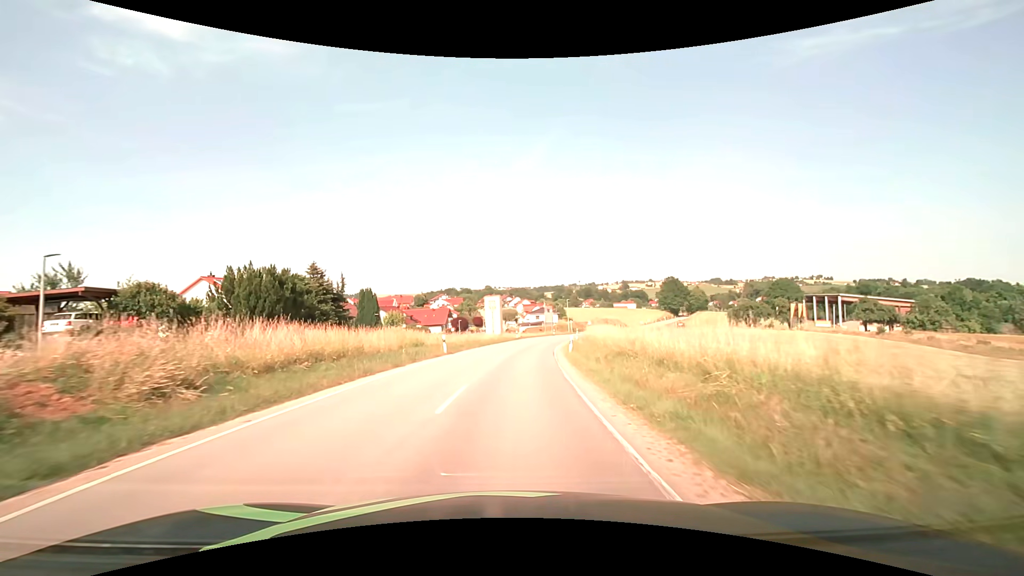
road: secondary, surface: asphalt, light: Day
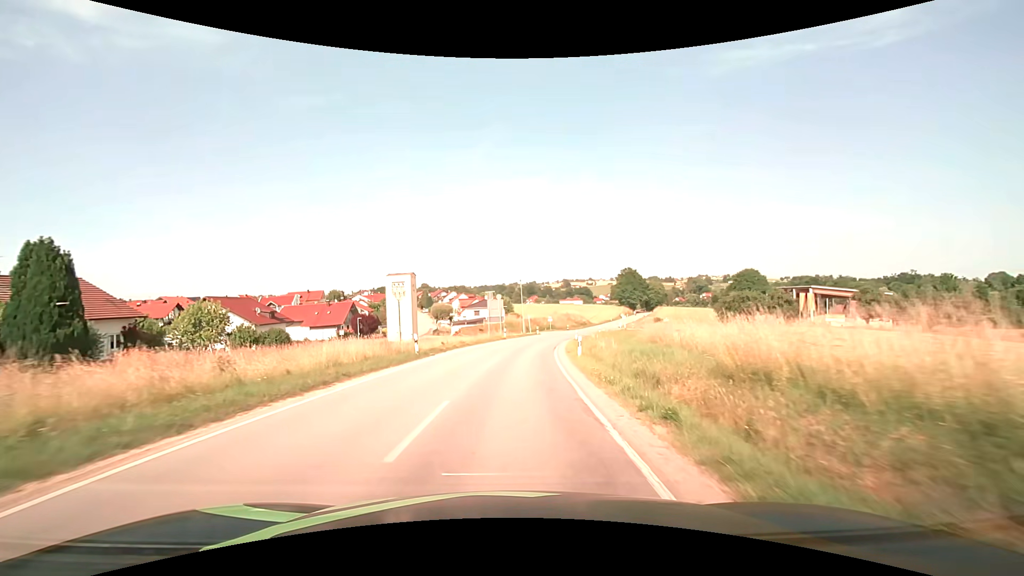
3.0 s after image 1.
(+2.5, +39.7) m; +7°
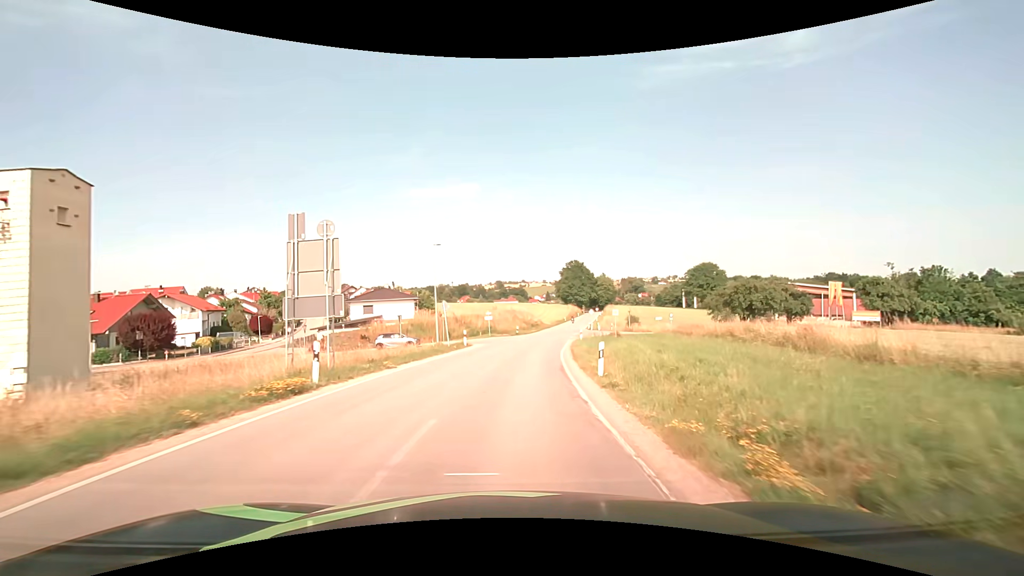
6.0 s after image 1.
(+2.4, +38.9) m; +8°
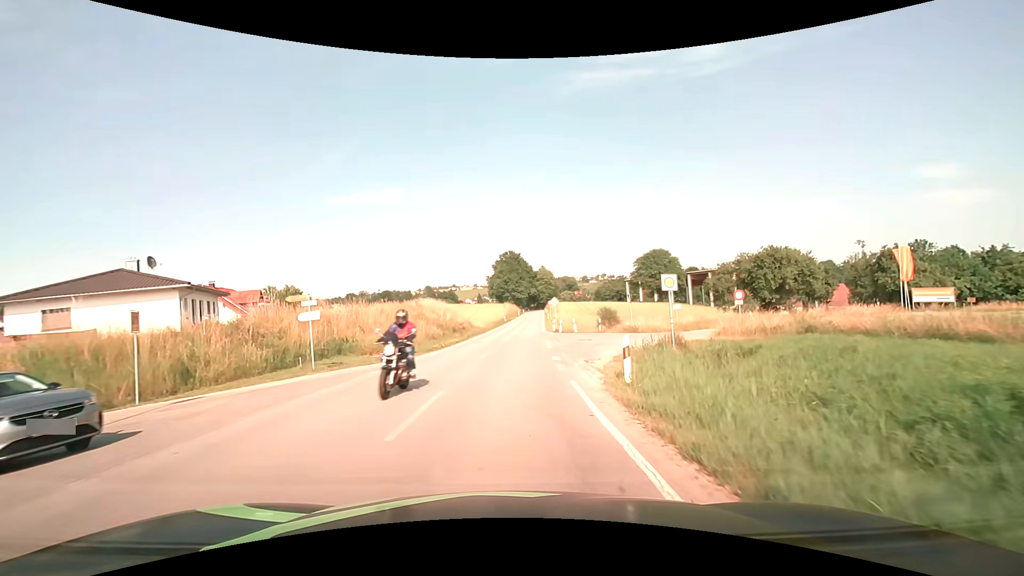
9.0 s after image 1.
(+2.5, +33.7) m; +8°
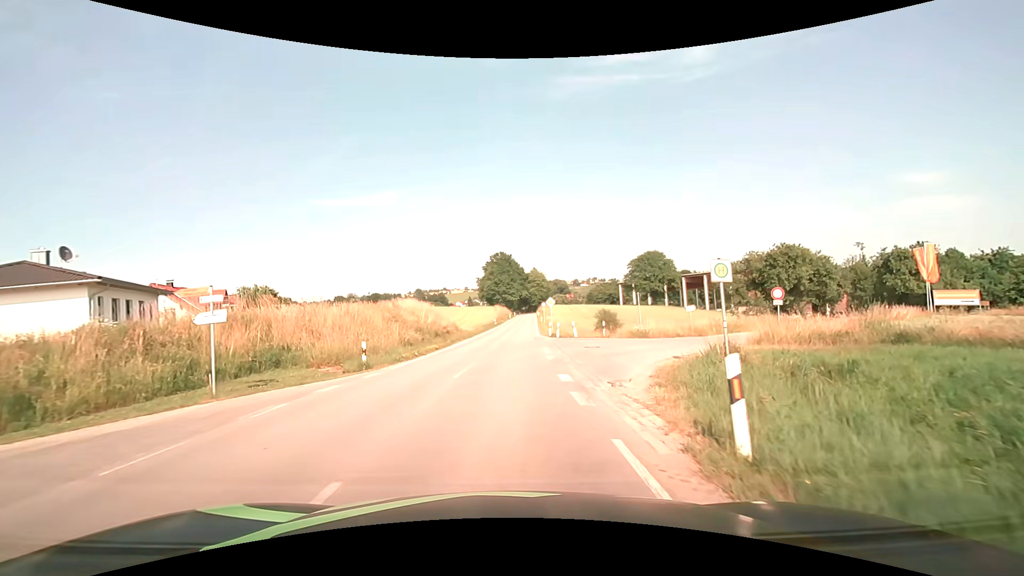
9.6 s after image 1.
(0.0, +5.3) m; +1°
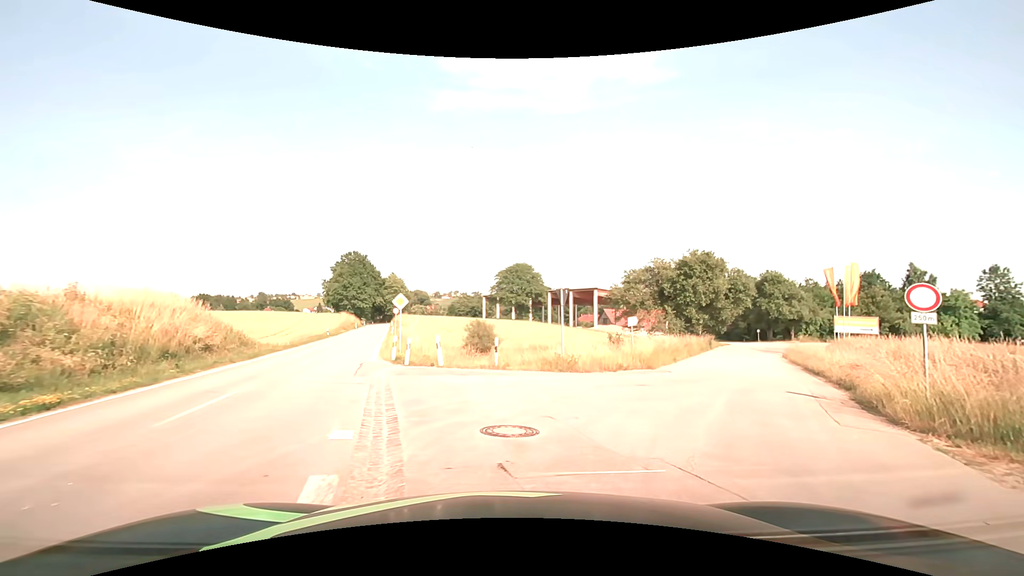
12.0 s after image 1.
(+1.3, +16.1) m; +15°
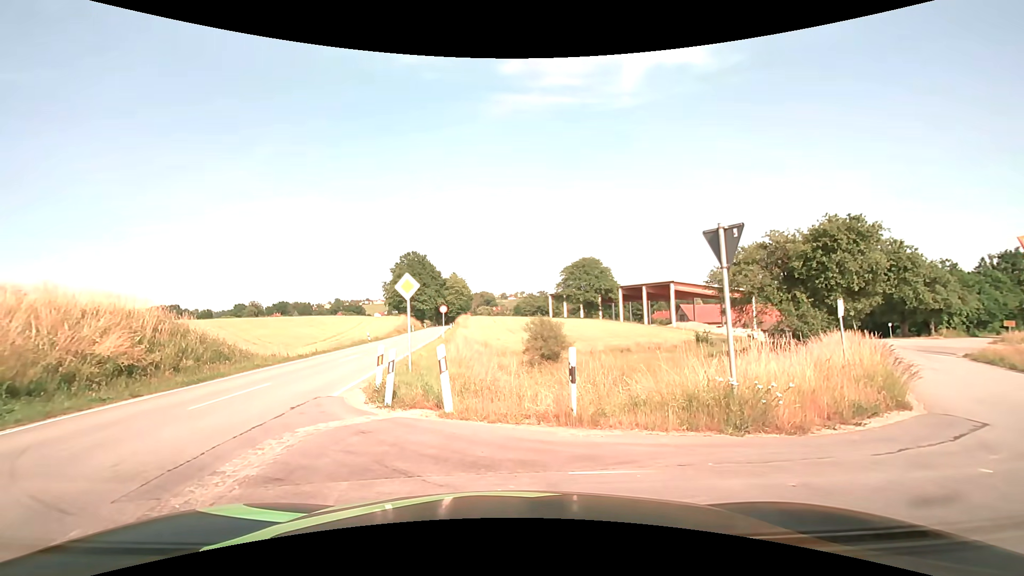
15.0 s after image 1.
(+0.2, +9.7) m; -6°
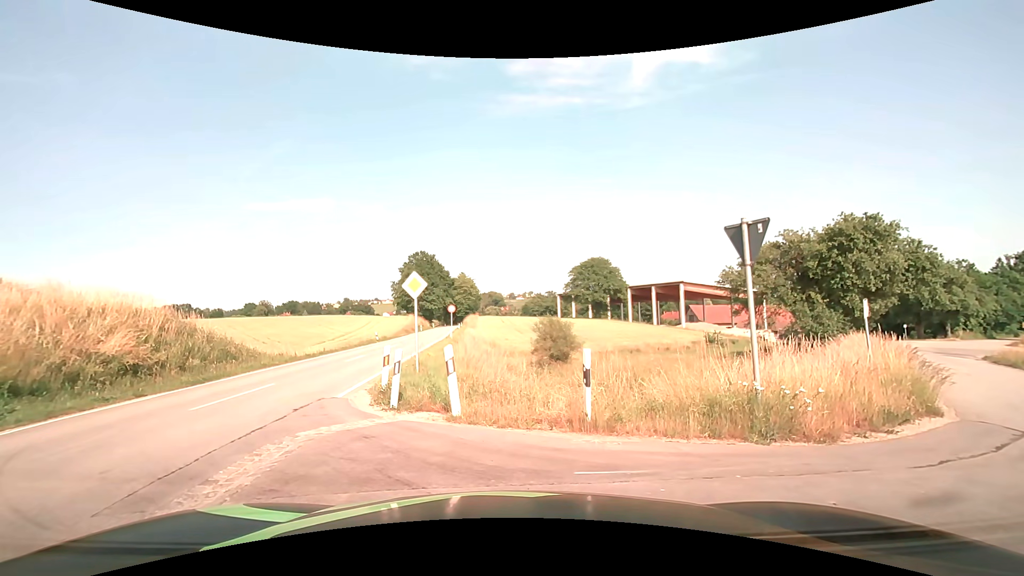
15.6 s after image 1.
(0.0, +0.3) m; 0°
